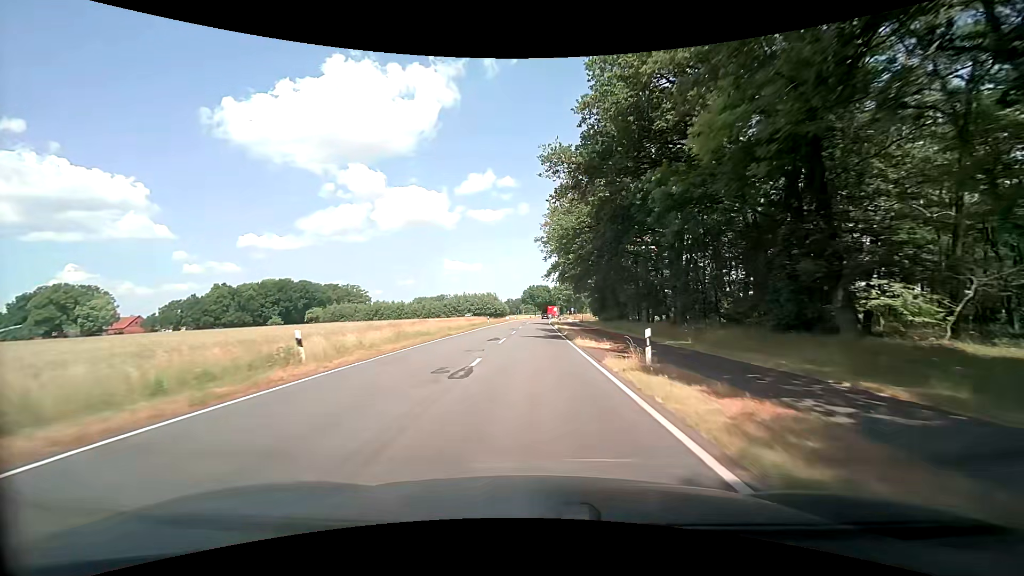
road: secondary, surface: asphalt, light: Day
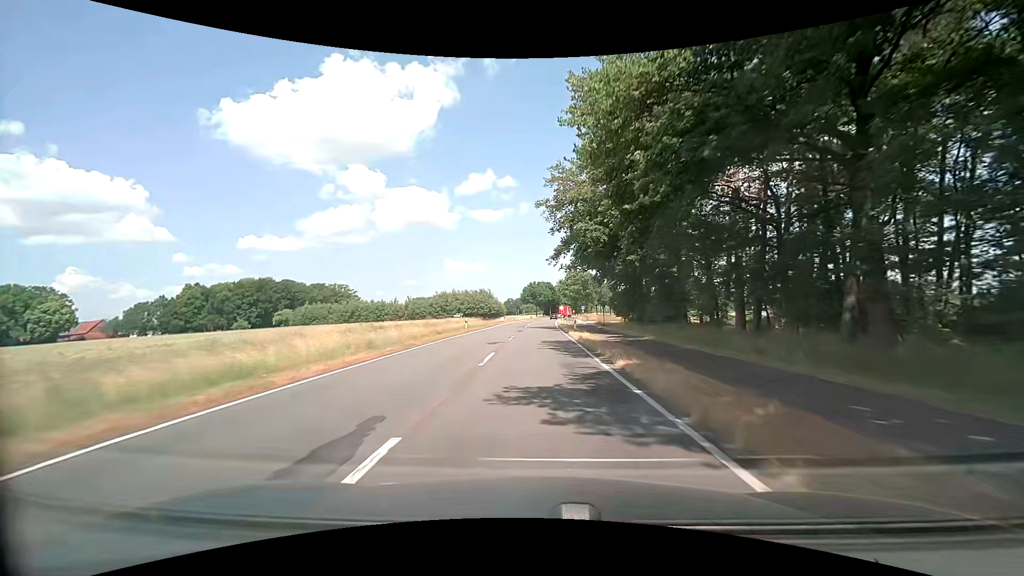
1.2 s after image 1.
(0.0, +21.5) m; 0°
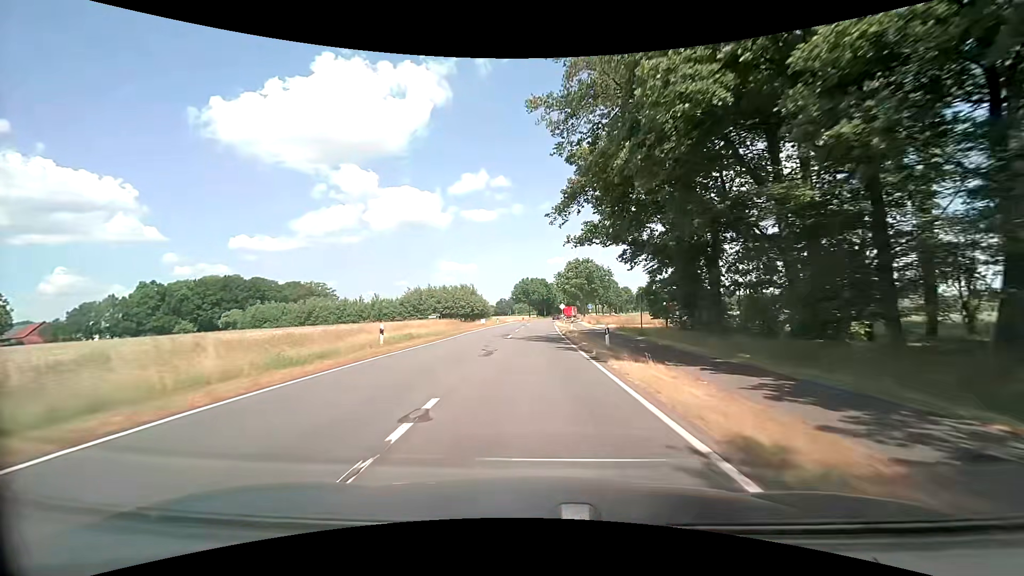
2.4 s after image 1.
(+0.1, +21.4) m; +1°
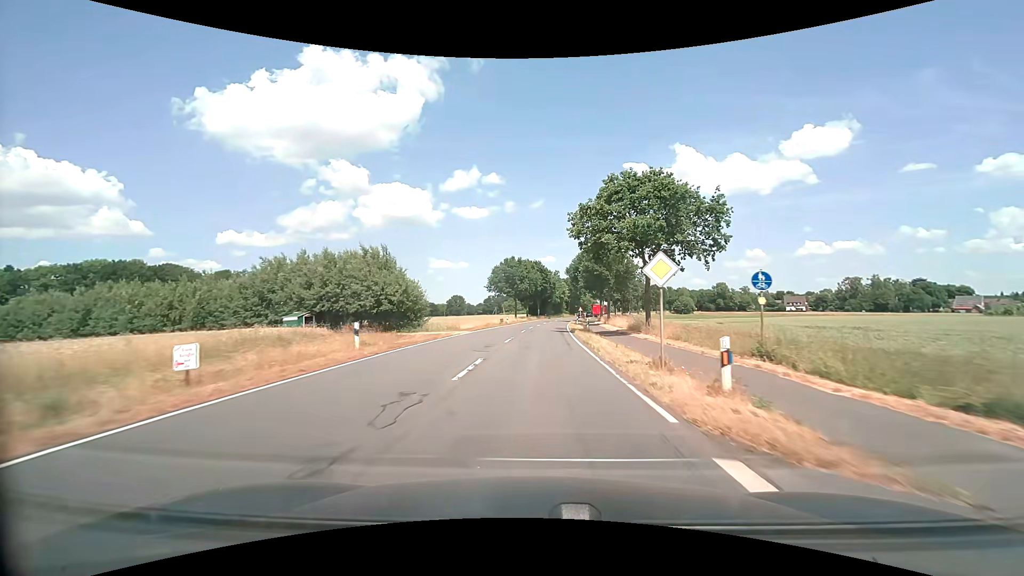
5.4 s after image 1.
(+0.2, +53.6) m; +1°
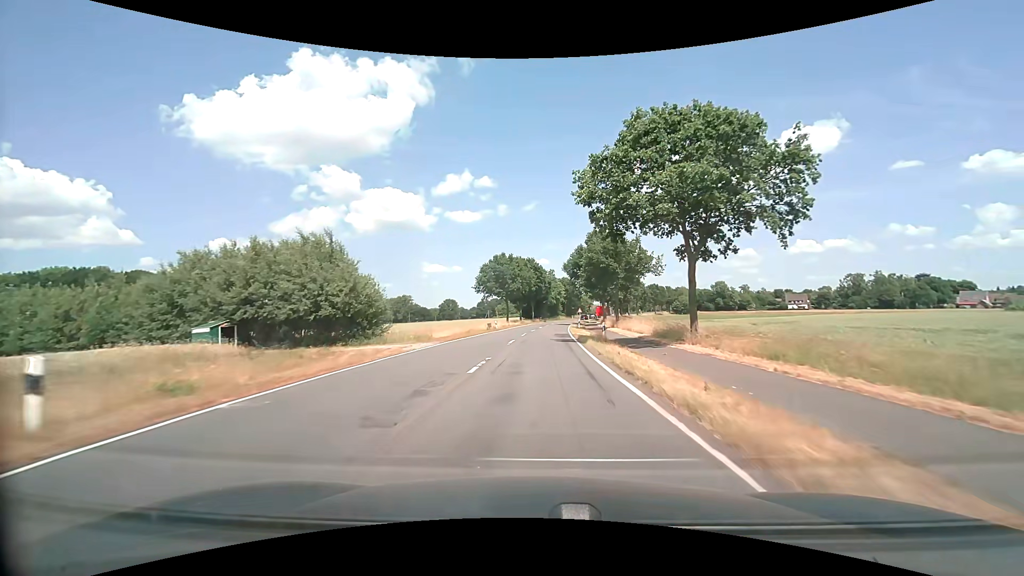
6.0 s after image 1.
(+0.1, +10.7) m; +1°
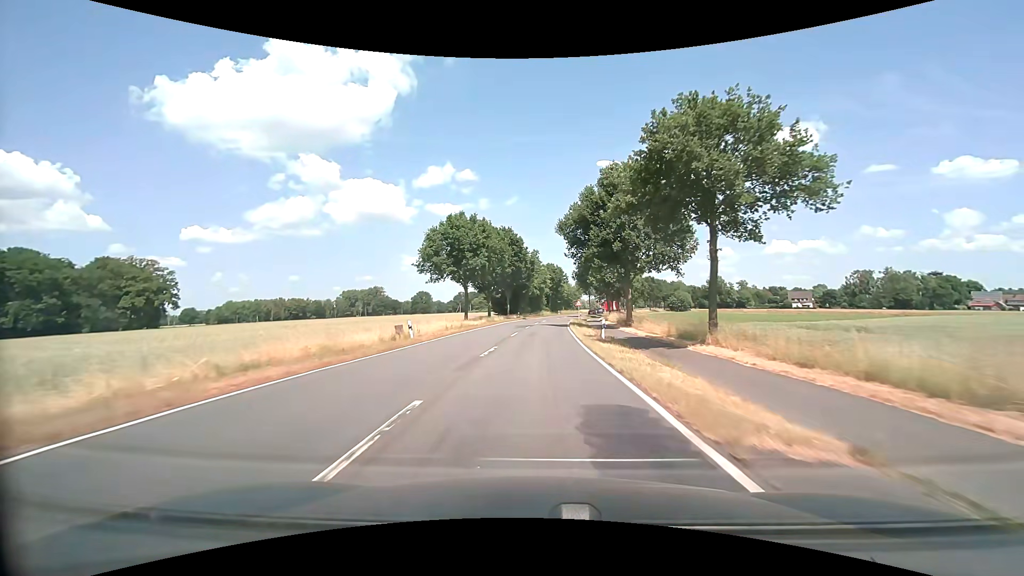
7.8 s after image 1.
(+0.4, +32.2) m; +2°
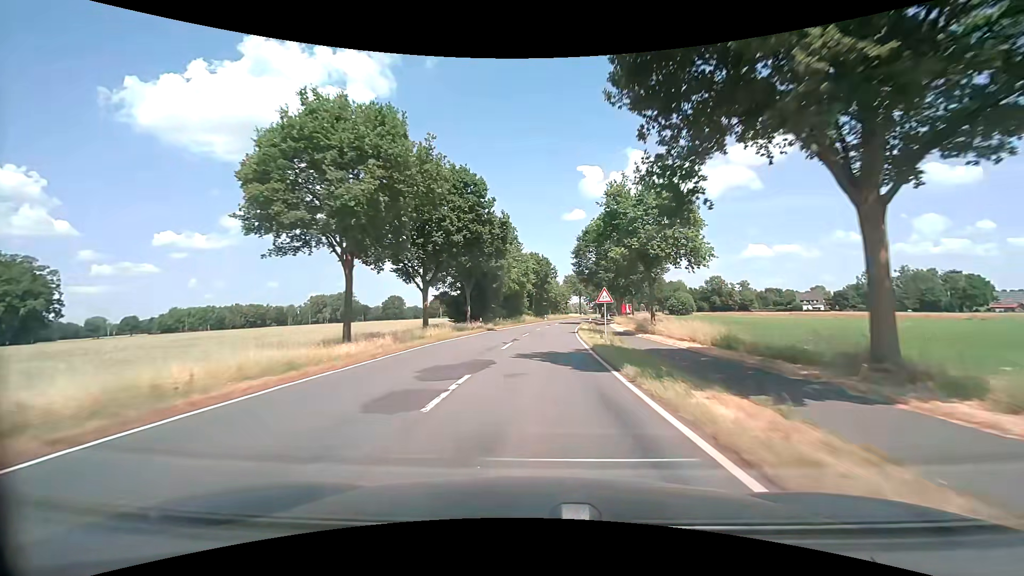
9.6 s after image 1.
(+0.6, +32.3) m; +2°
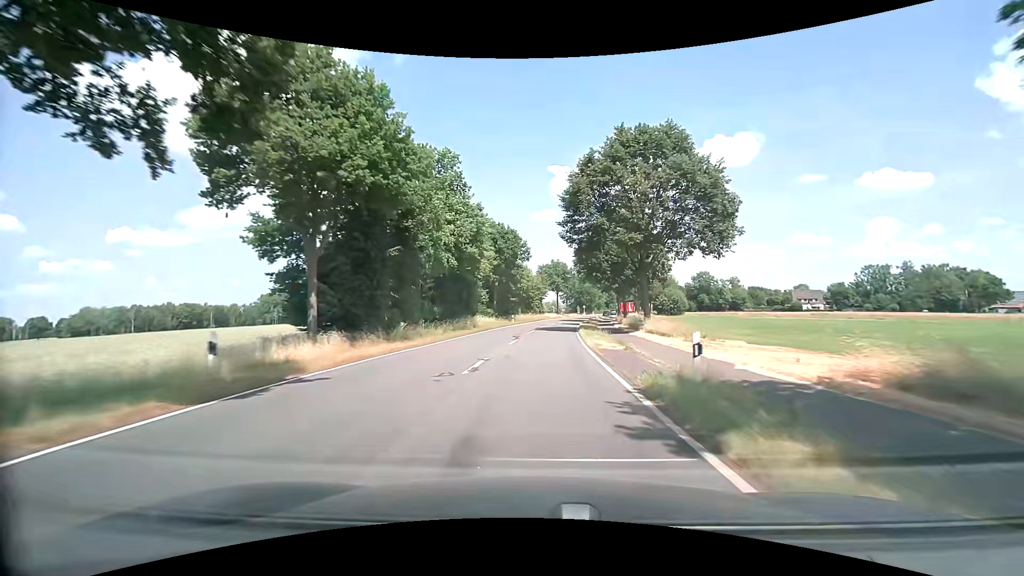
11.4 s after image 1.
(+1.0, +32.2) m; +3°
(0, +10) (0, +20) (+1, +30) (+2, +40) (+2, +50) (+3, +60) (+5, +70) (+6, +80) (+8, +90) (+10, +99) m
